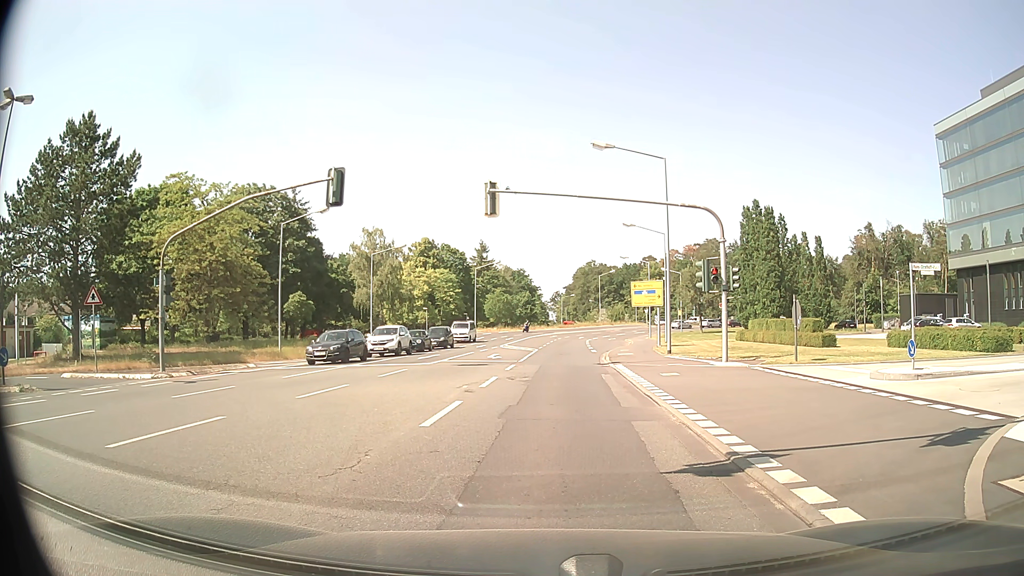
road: tertiary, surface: asphalt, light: Day
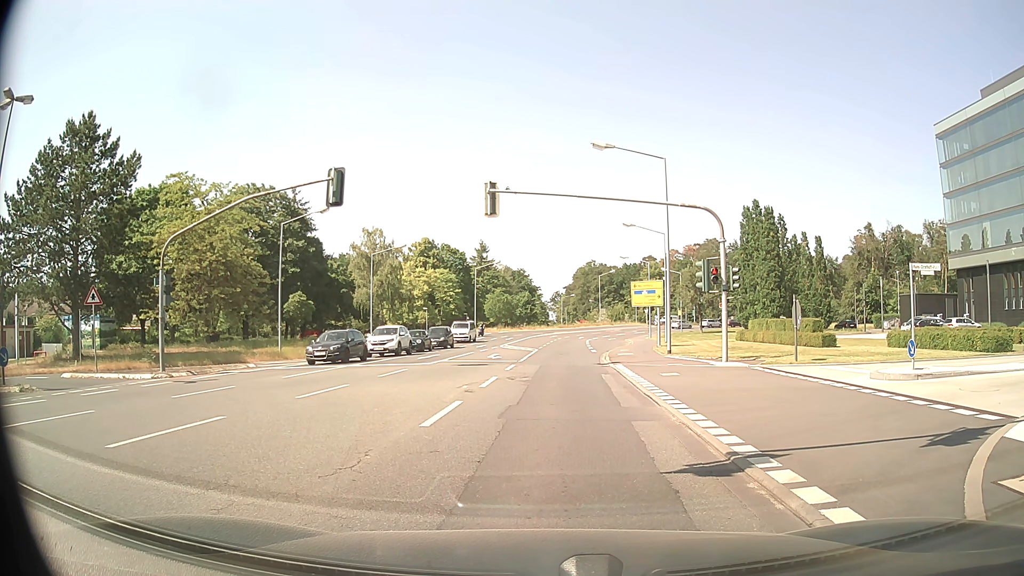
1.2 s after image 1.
(0.0, 0.0) m; 0°
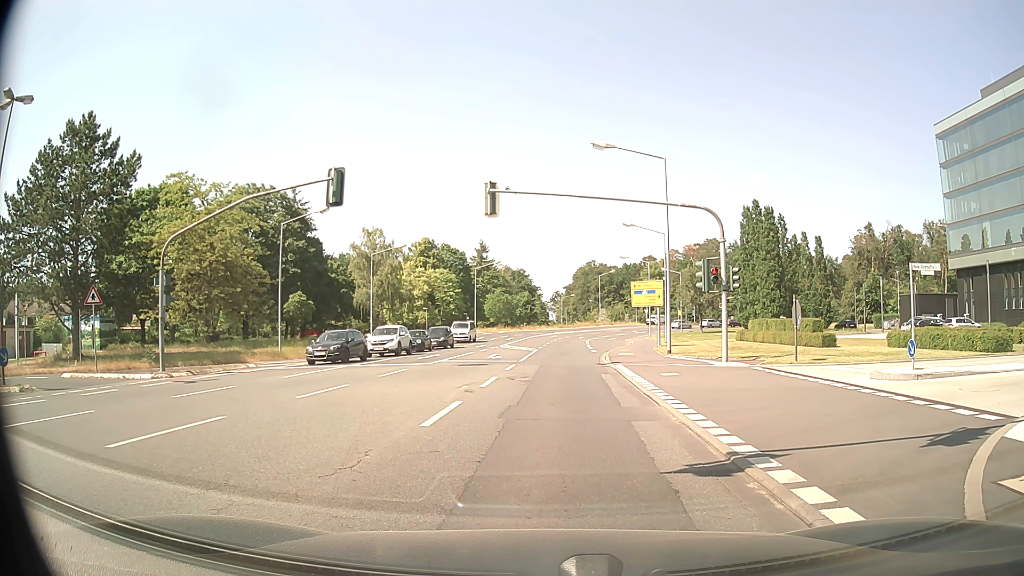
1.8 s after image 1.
(0.0, 0.0) m; 0°
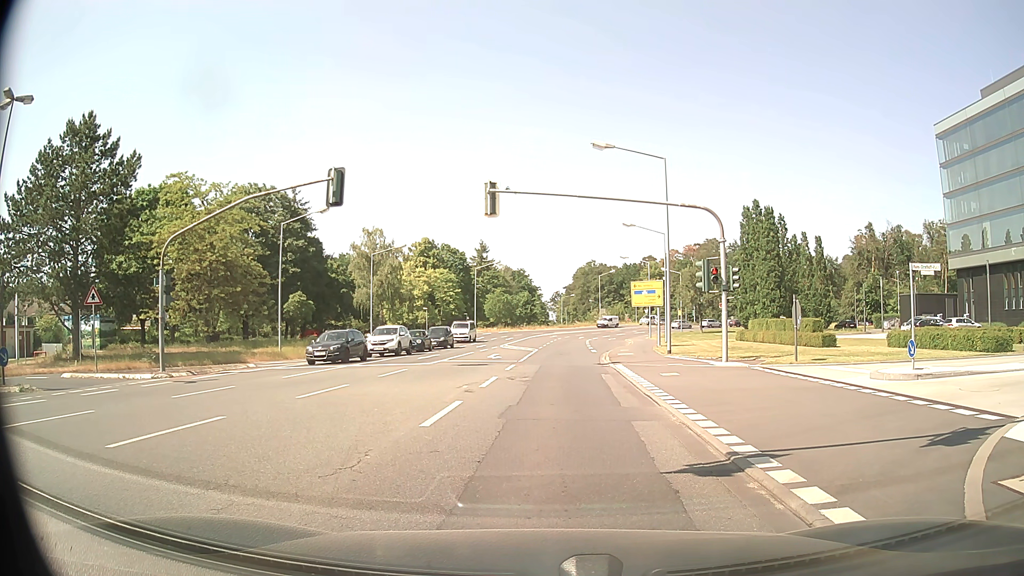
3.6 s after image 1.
(0.0, 0.0) m; 0°
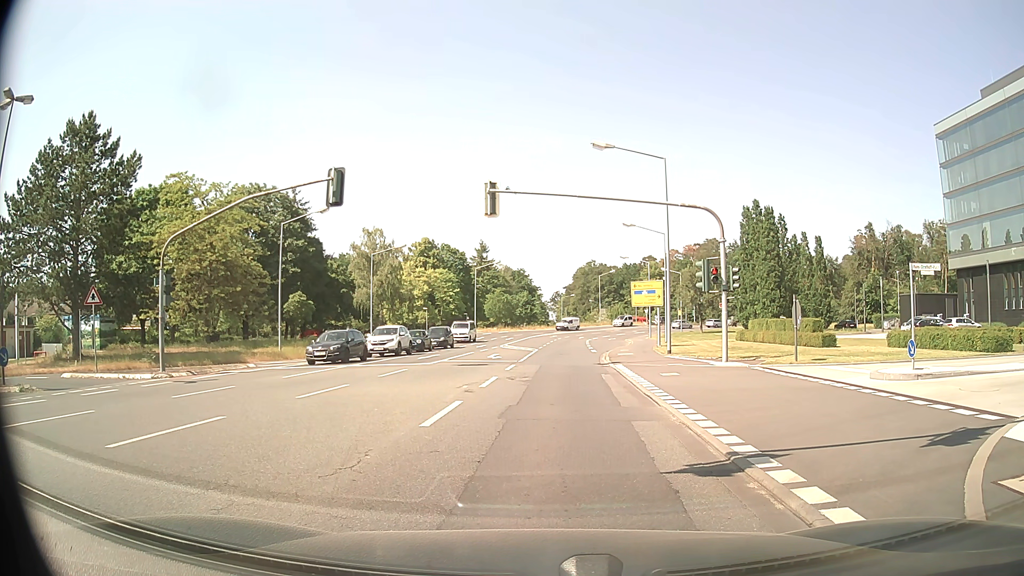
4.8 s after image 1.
(0.0, 0.0) m; 0°
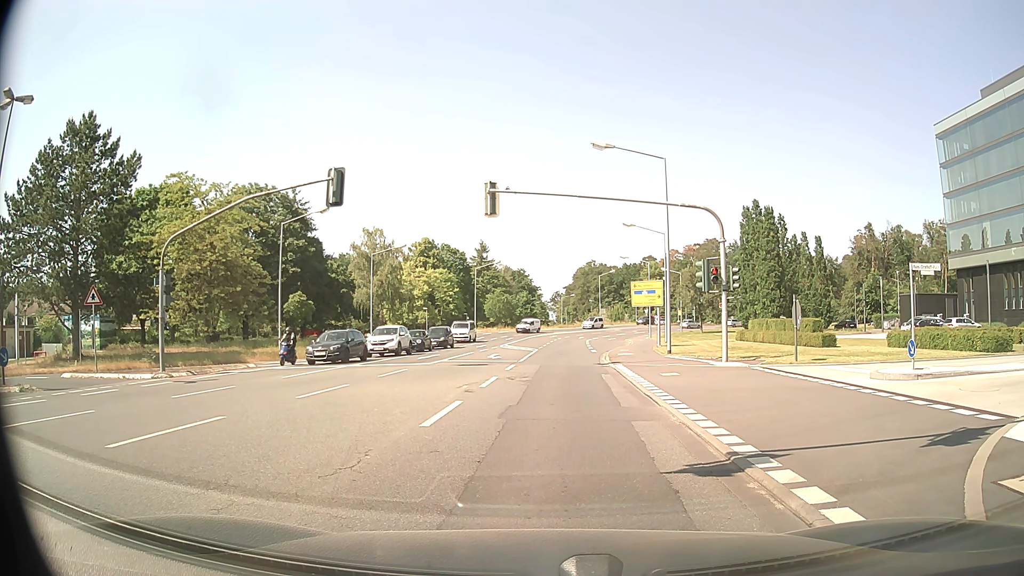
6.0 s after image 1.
(0.0, 0.0) m; 0°
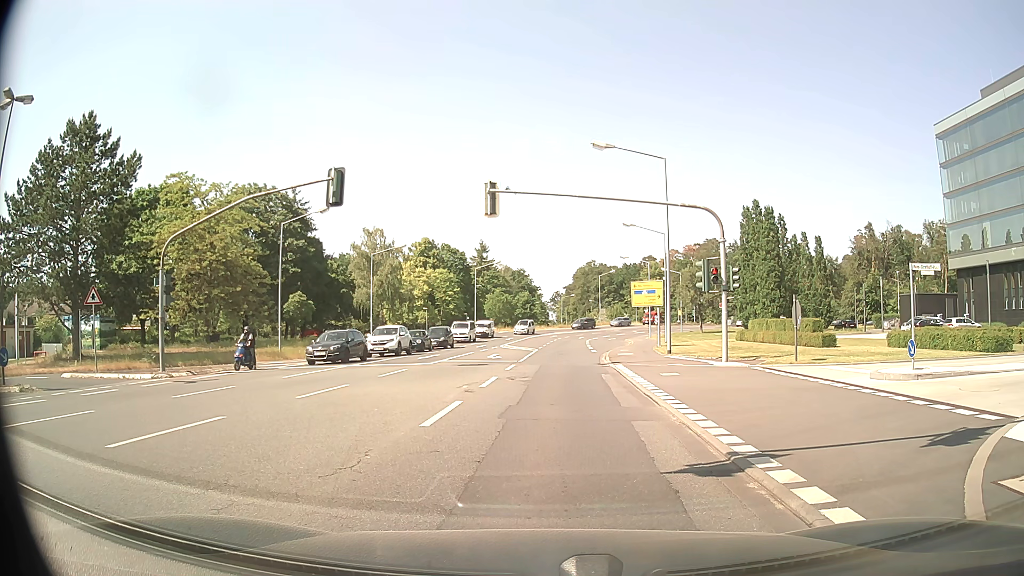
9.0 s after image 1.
(0.0, 0.0) m; 0°
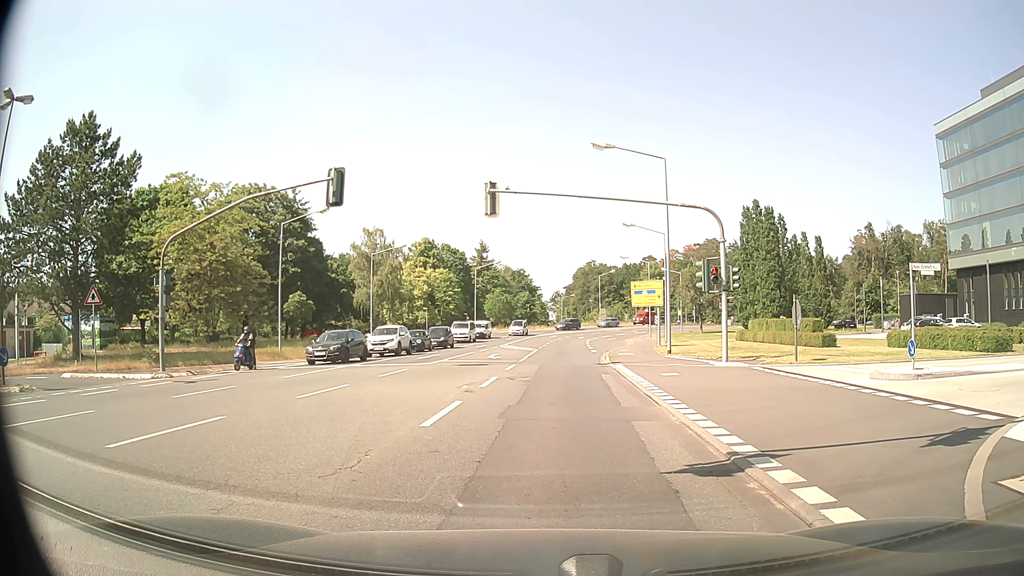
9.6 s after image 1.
(0.0, 0.0) m; 0°
(0, +10) (+1, +20) (+1, +30) (+2, +40) (+4, +50) (+6, +60) (+7, +70) (+8, +79) (+11, +89) (+16, +98) m
